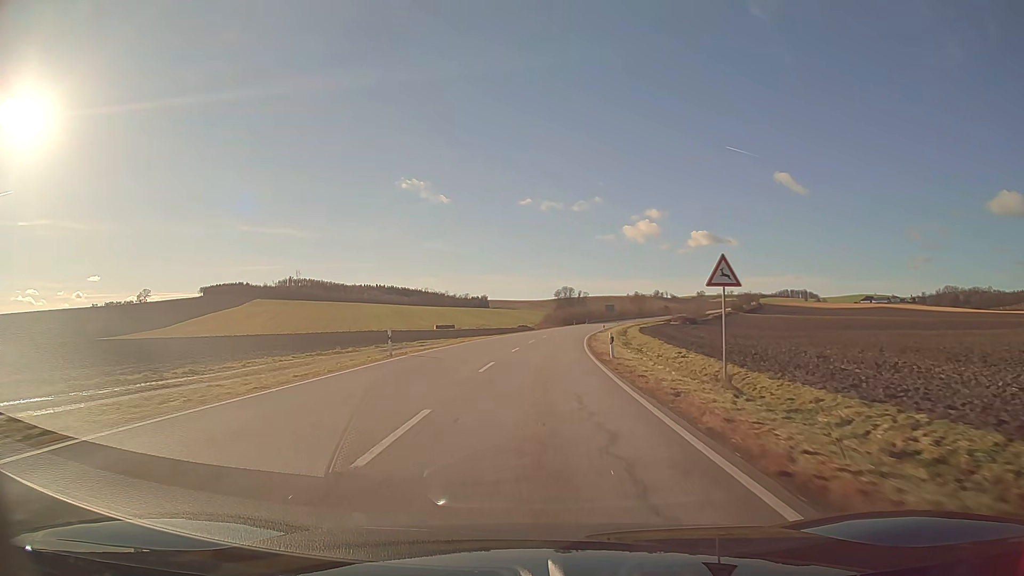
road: secondary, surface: asphalt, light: Day
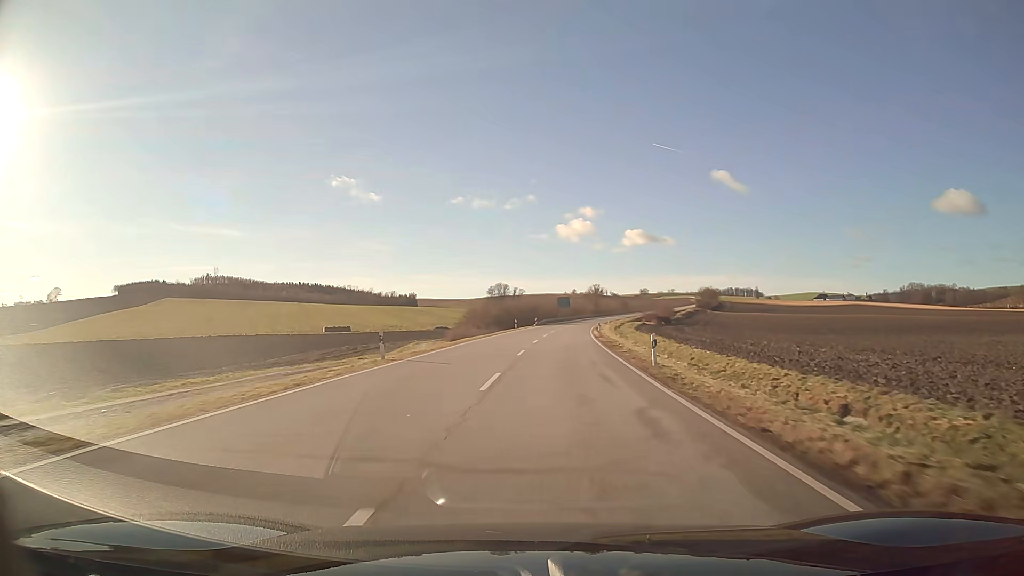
(+3.2, +65.5) m; +6°
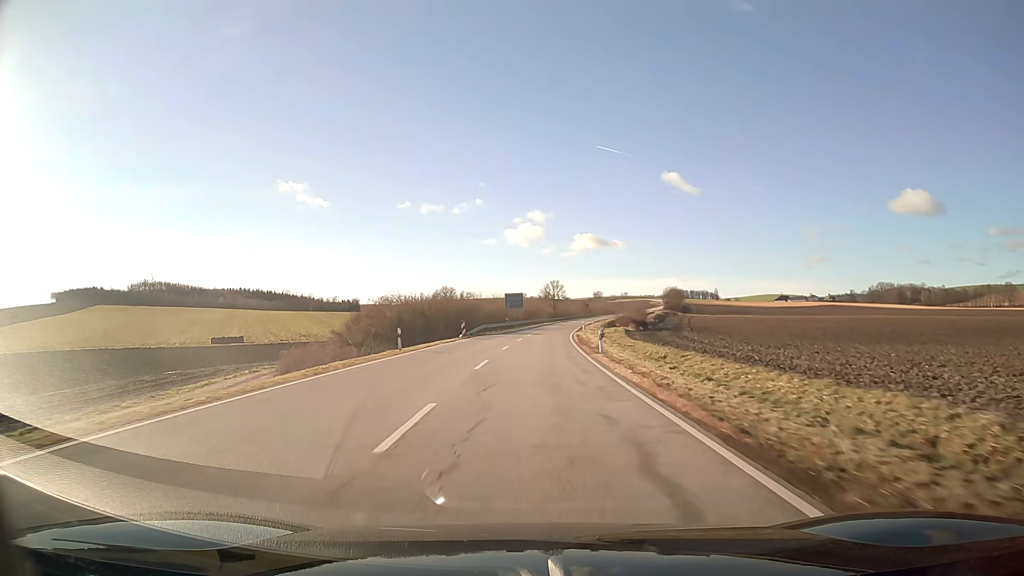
(+1.6, +42.2) m; +4°
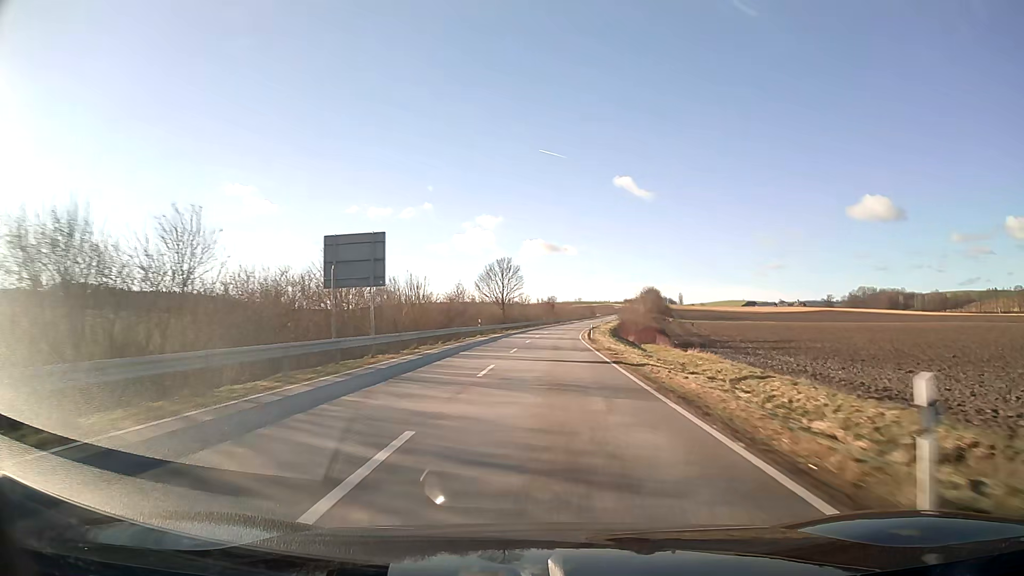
(+2.6, +74.8) m; +4°
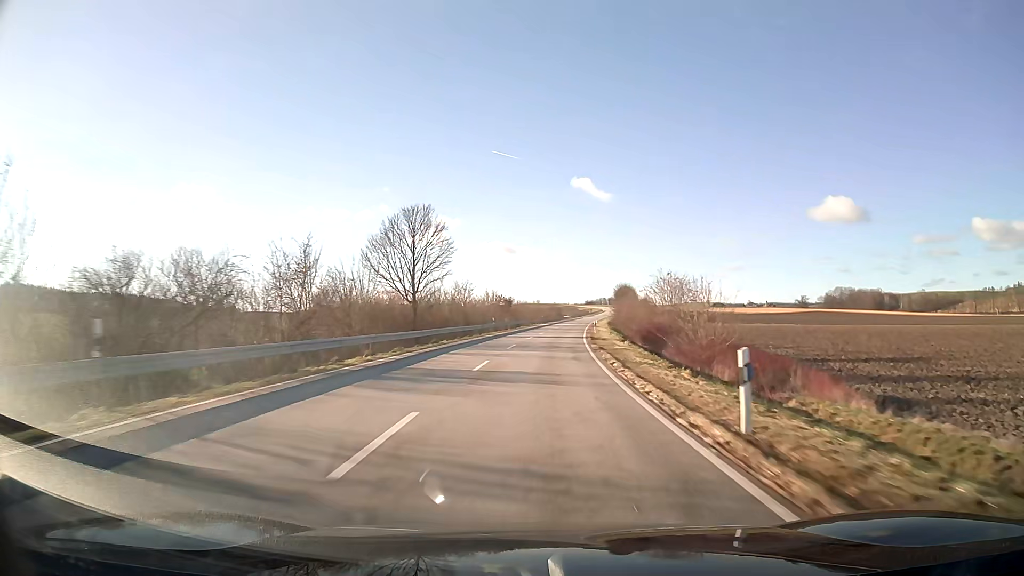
(+1.4, +46.4) m; +4°
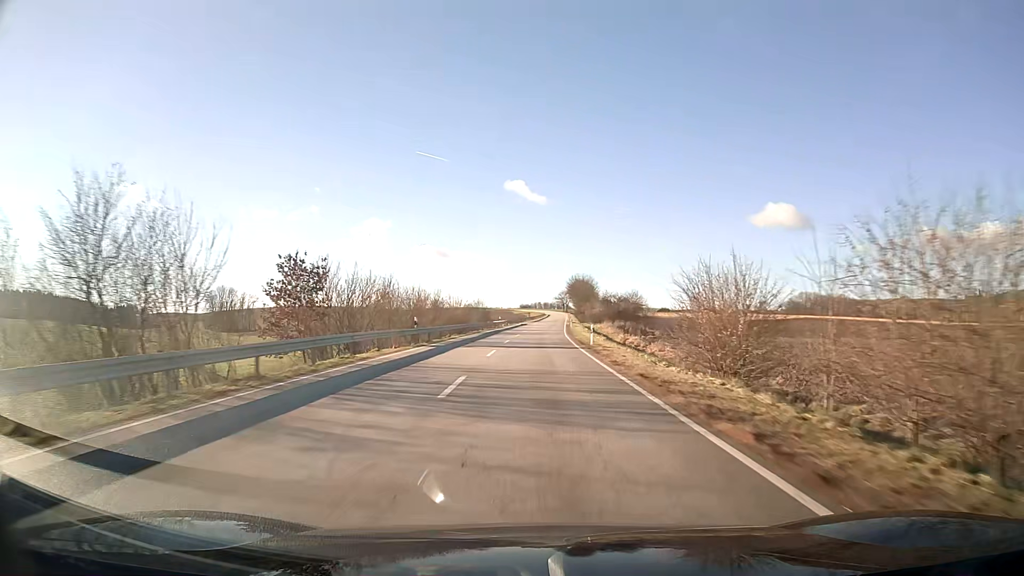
(+3.9, +78.3) m; +5°
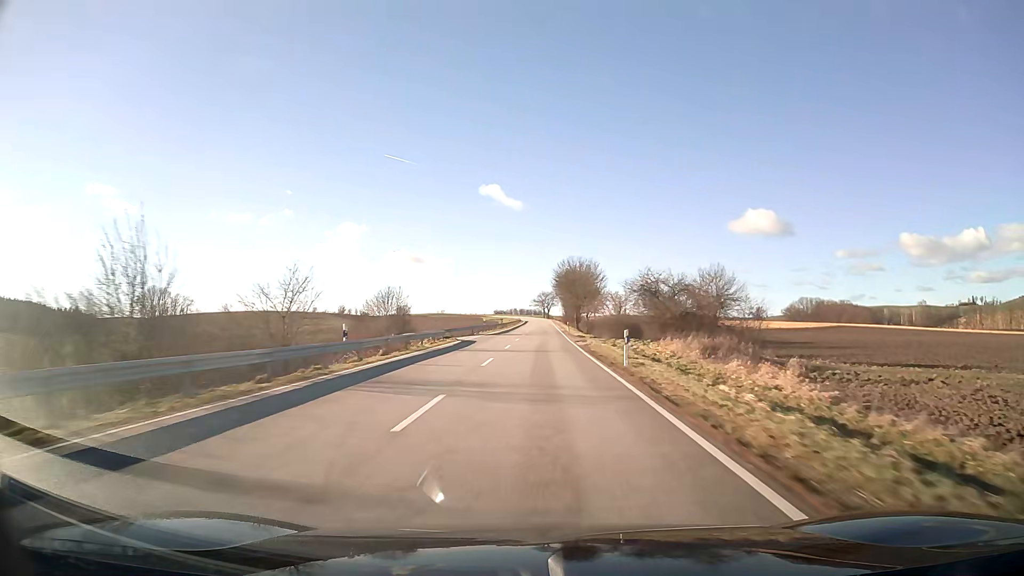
(+1.2, +63.3) m; +2°
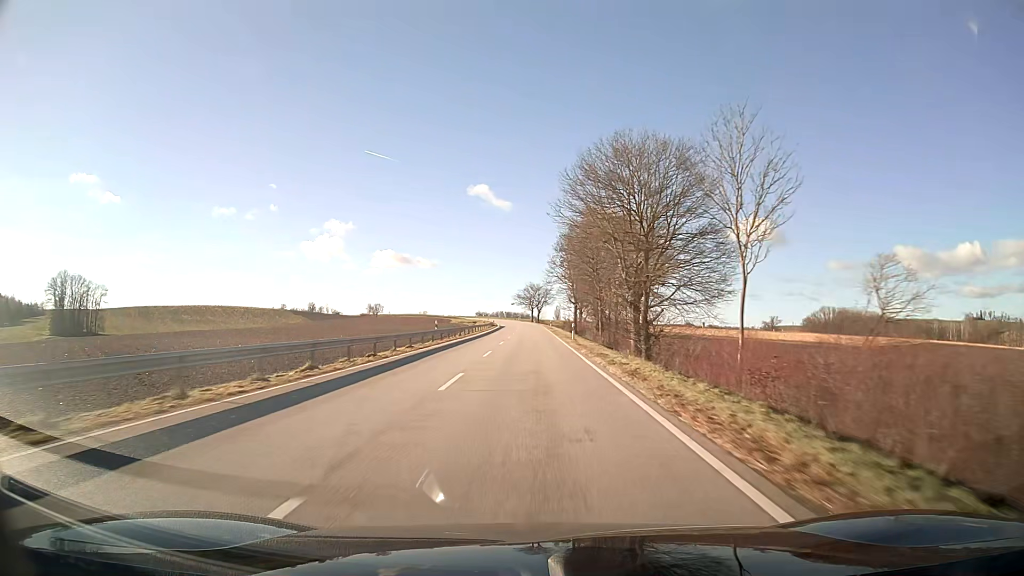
(+1.0, +79.4) m; +1°
(0, +10) (0, +20) (0, +30) (0, +40) (0, +50) (0, +60) (0, +70) (0, +80) (0, +90) (-1, +100) m
